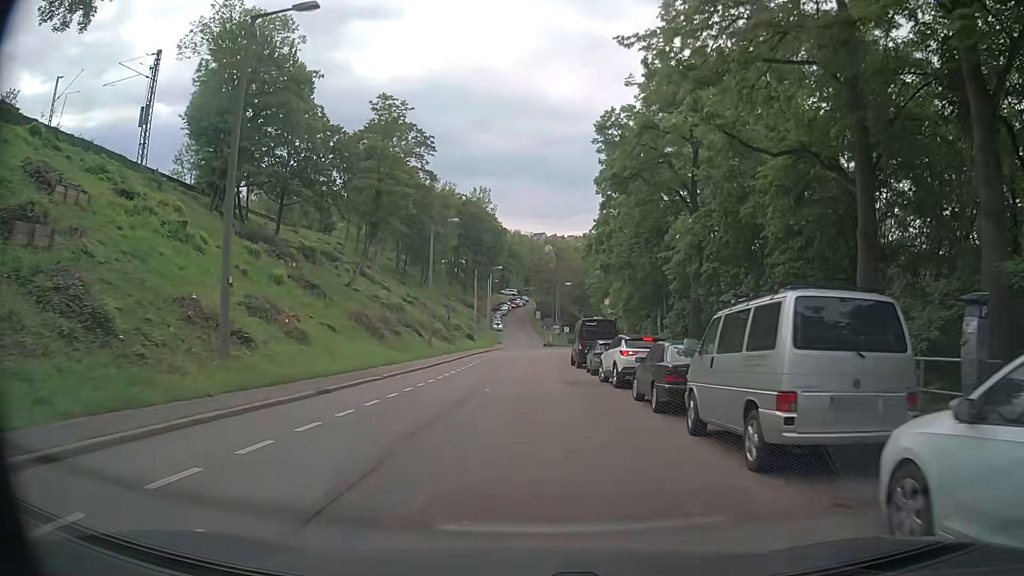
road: secondary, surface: asphalt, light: Day
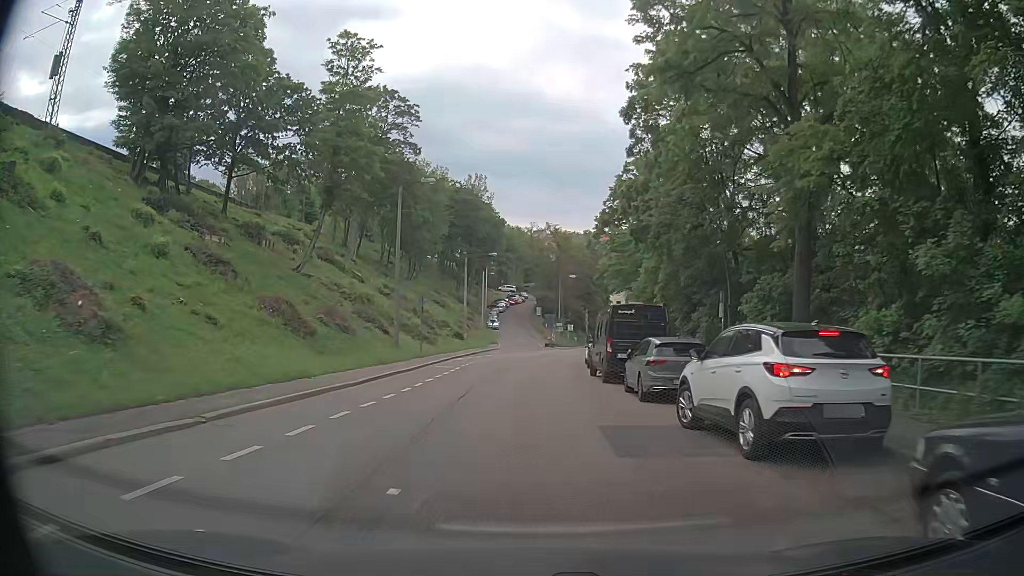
(0.0, +12.5) m; 0°
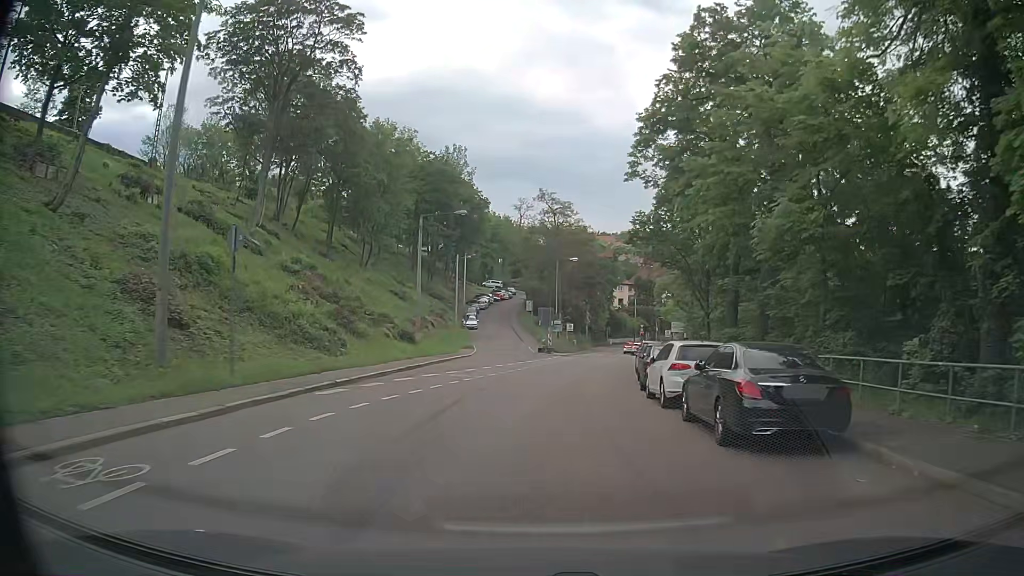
(-0.1, +24.5) m; +1°
